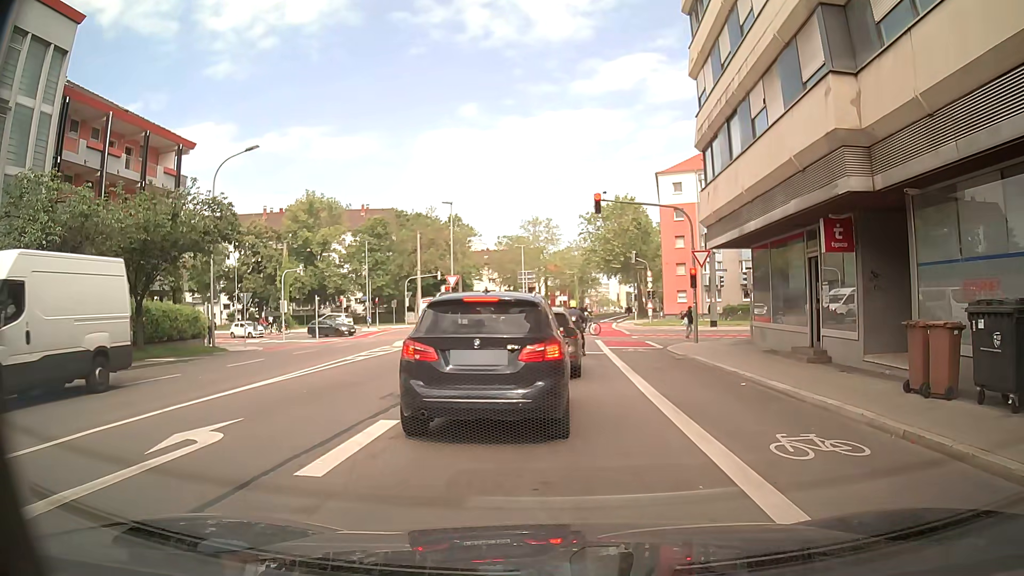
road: secondary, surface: asphalt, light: Day
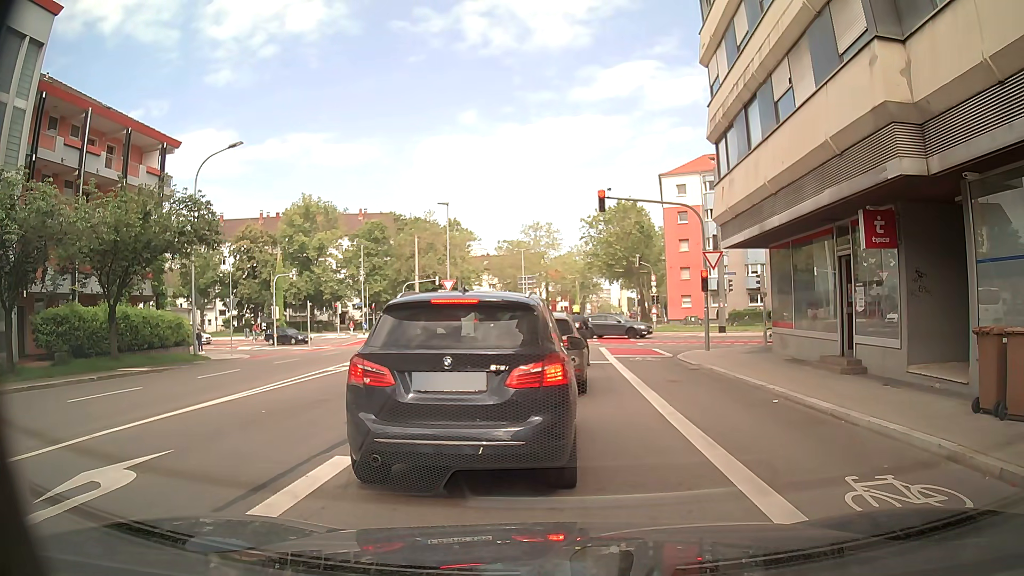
(0.0, +1.8) m; -1°
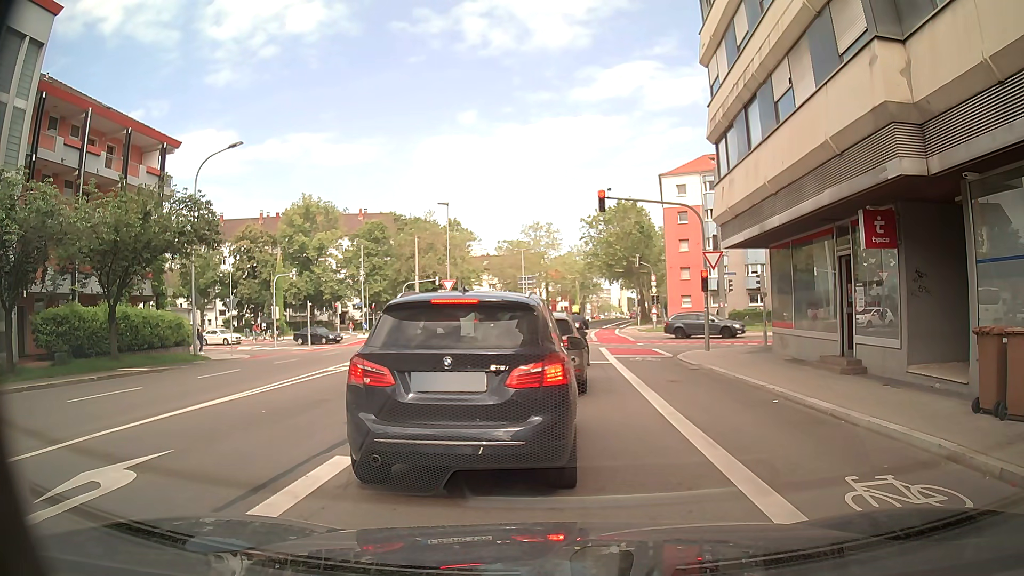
(0.0, 0.0) m; 0°
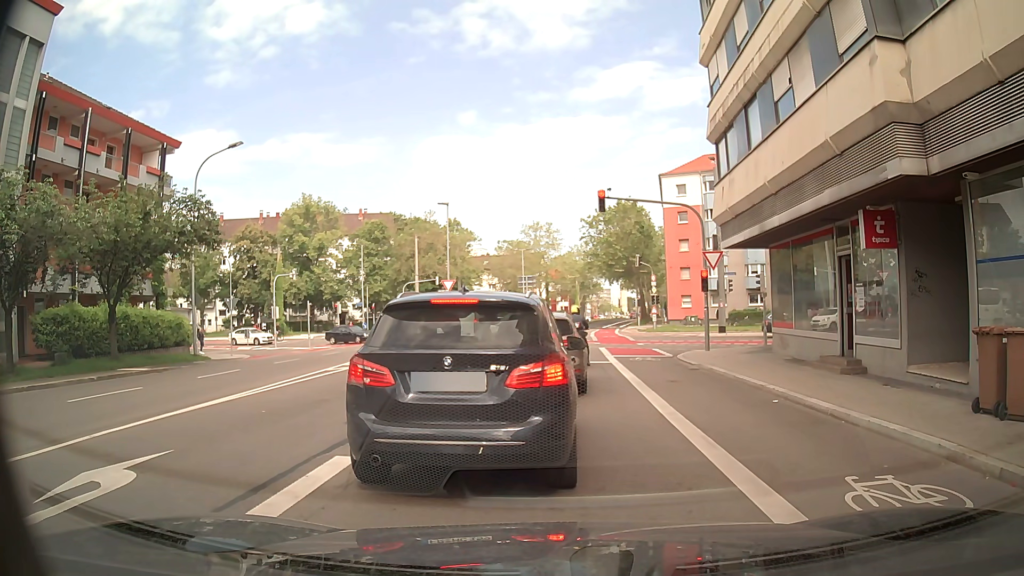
(0.0, 0.0) m; 0°
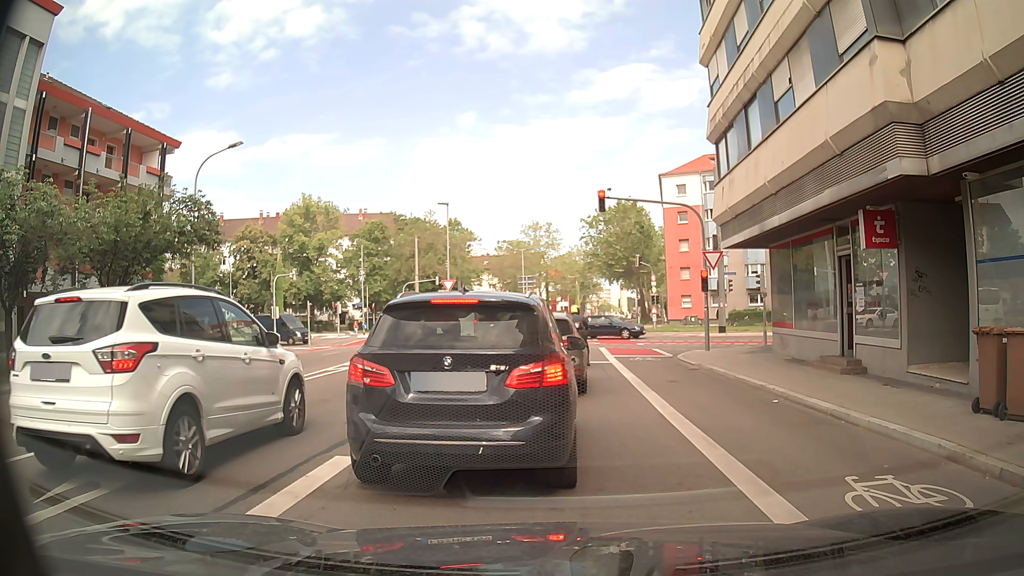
(0.0, 0.0) m; 0°
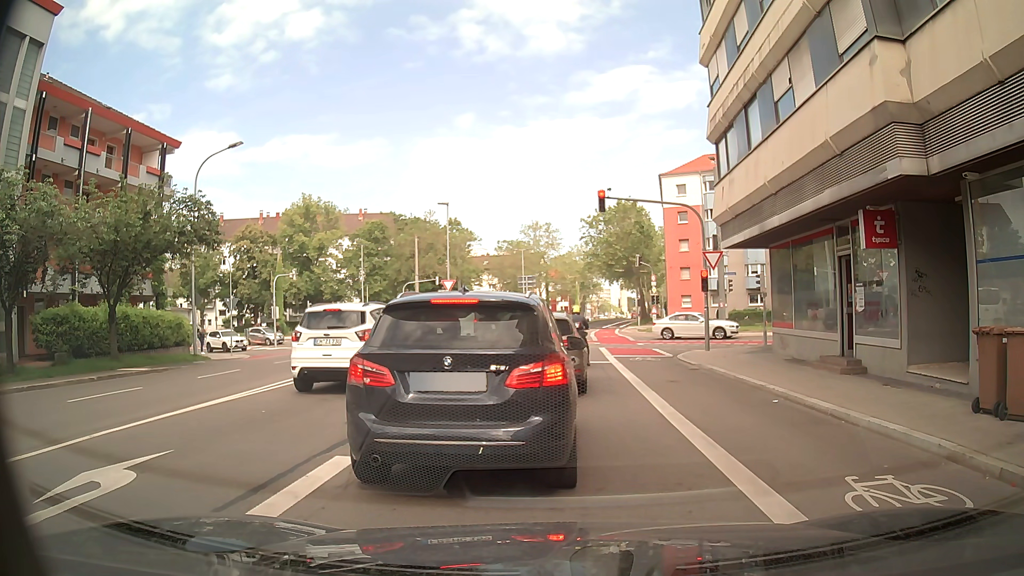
(0.0, 0.0) m; 0°
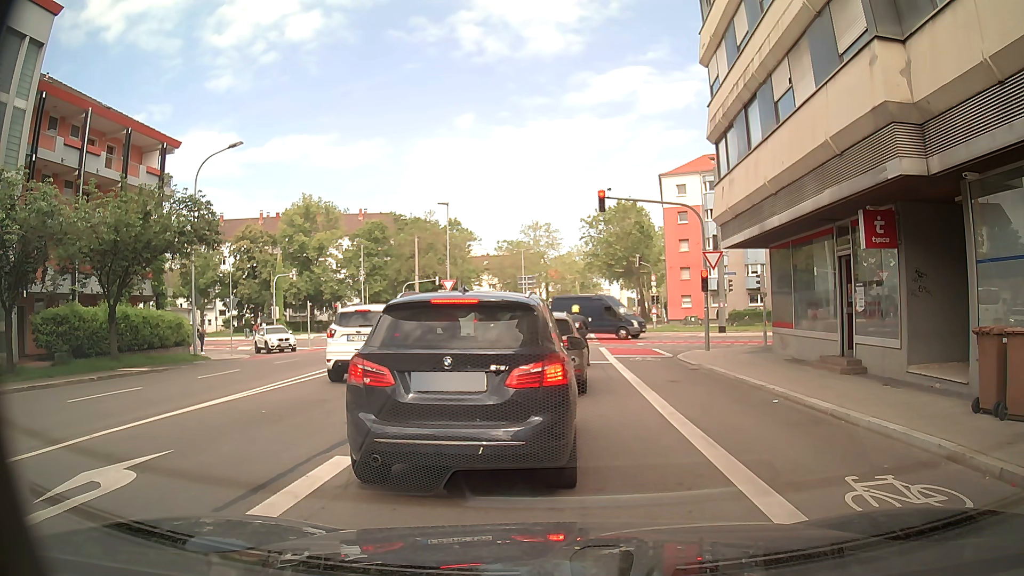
(0.0, 0.0) m; 0°
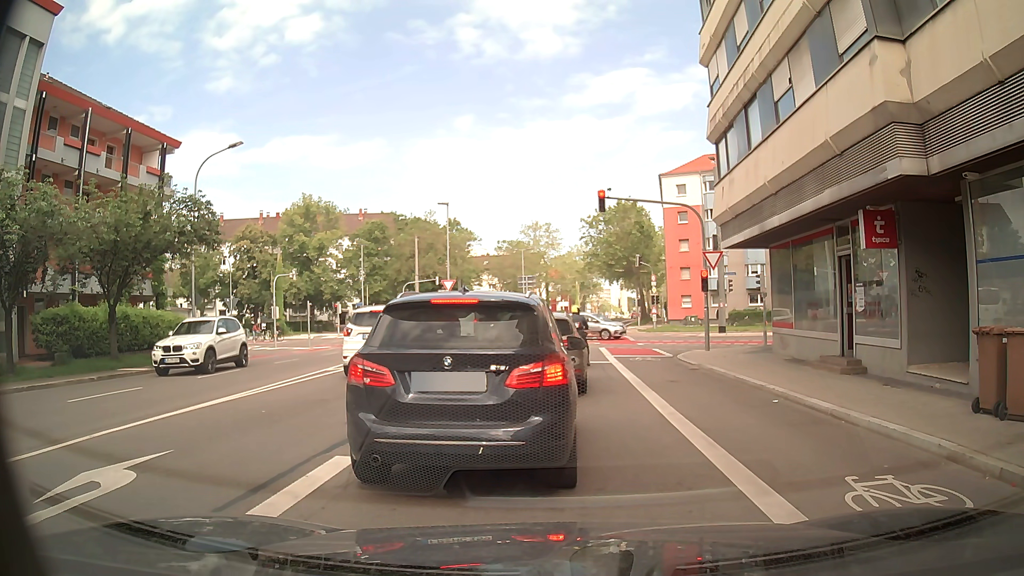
(0.0, 0.0) m; 0°
(+1, +10) (+1, +20) (+2, +30) (+3, +40) (+4, +50) (+6, +60) (+7, +70) (+10, +79) (+12, +89) (+14, +99) m
